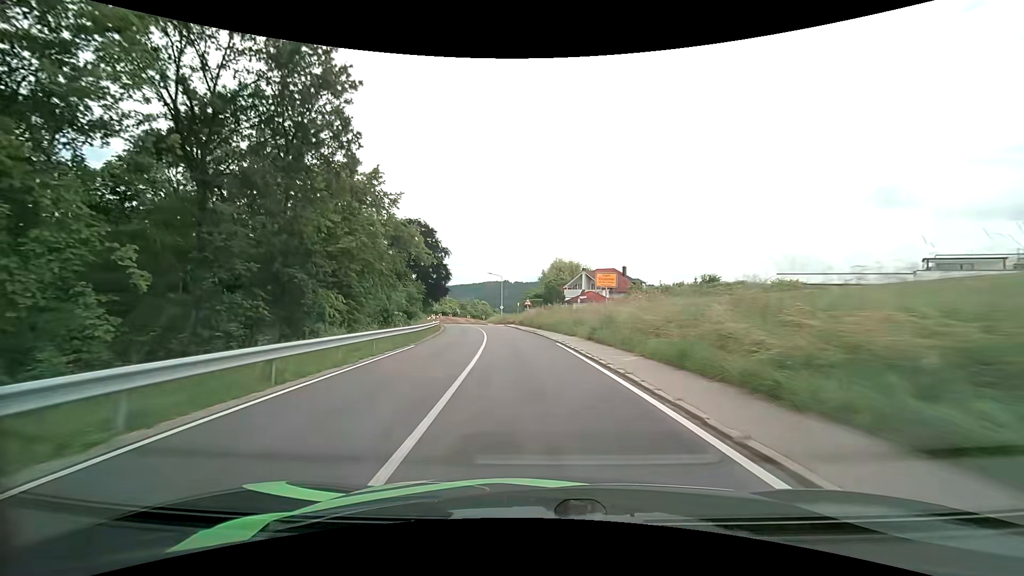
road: tertiary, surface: asphalt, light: Day
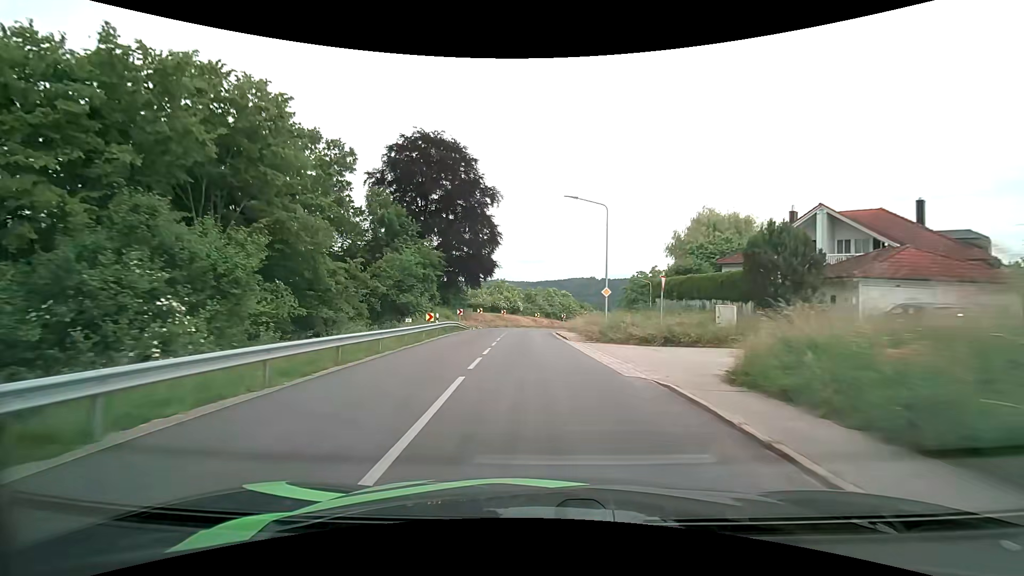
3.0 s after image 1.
(-4.5, +48.8) m; -10°
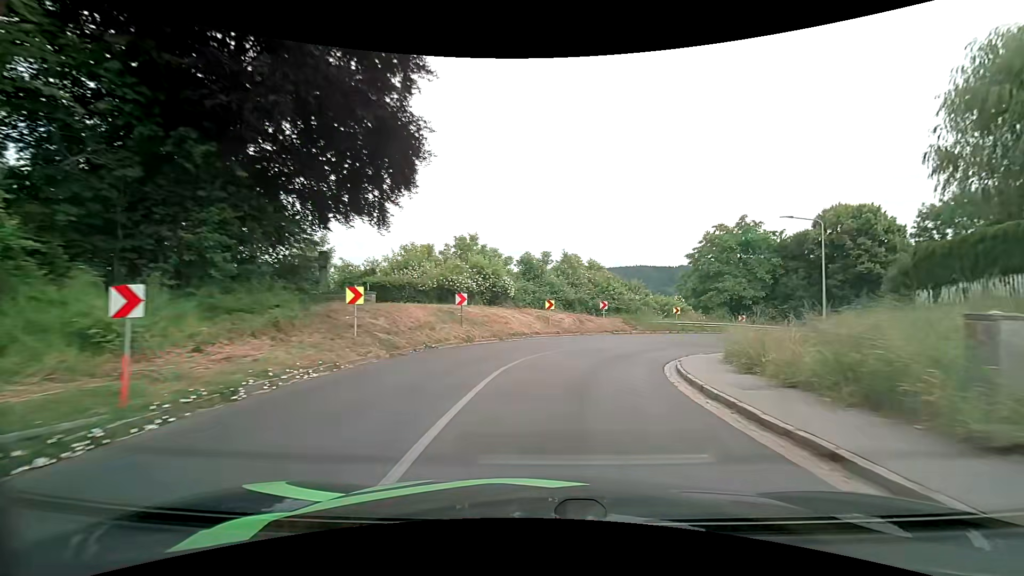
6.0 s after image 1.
(-1.3, +39.8) m; 0°
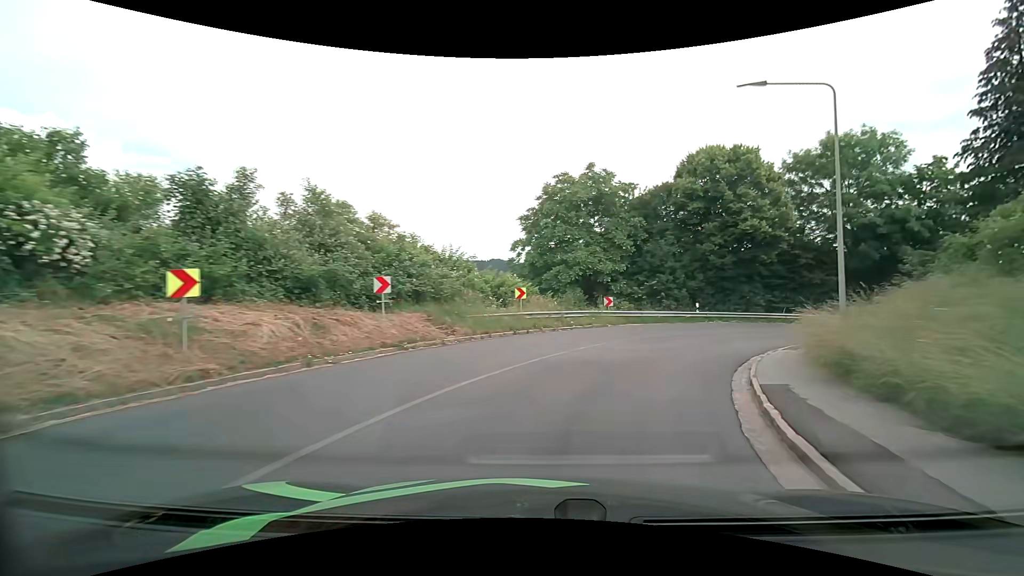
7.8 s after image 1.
(+3.0, +19.0) m; +20°
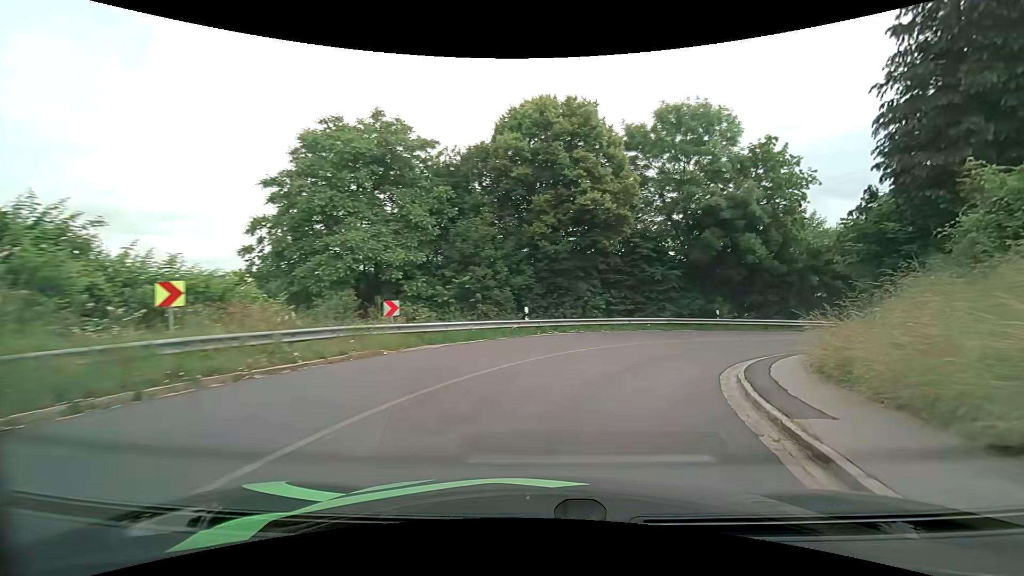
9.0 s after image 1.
(+2.1, +11.9) m; +21°
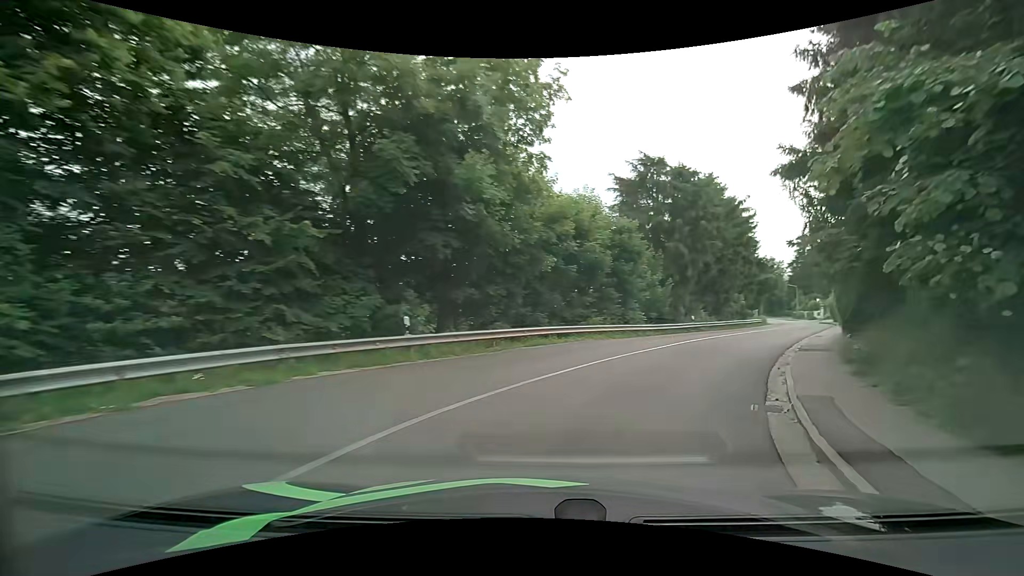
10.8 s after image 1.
(+5.1, +17.3) m; +34°
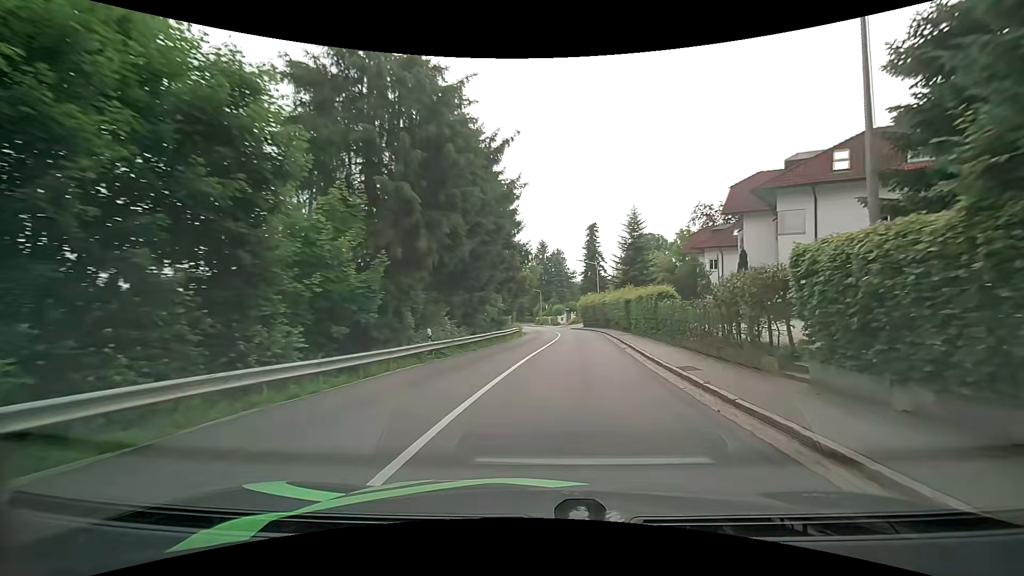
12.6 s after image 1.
(+5.4, +18.9) m; +28°
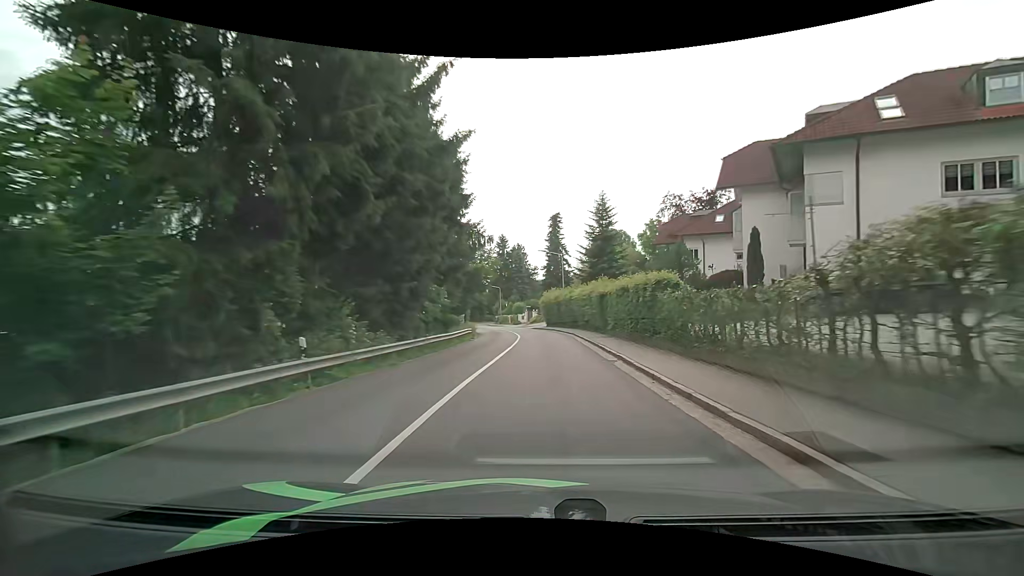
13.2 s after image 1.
(+0.3, +7.4) m; +4°
(0, +10) (0, +20) (+1, +30) (0, +40) (-1, +50) (-2, +60) (-4, +70) (-6, +79) (-8, +89) (-10, +99) m
